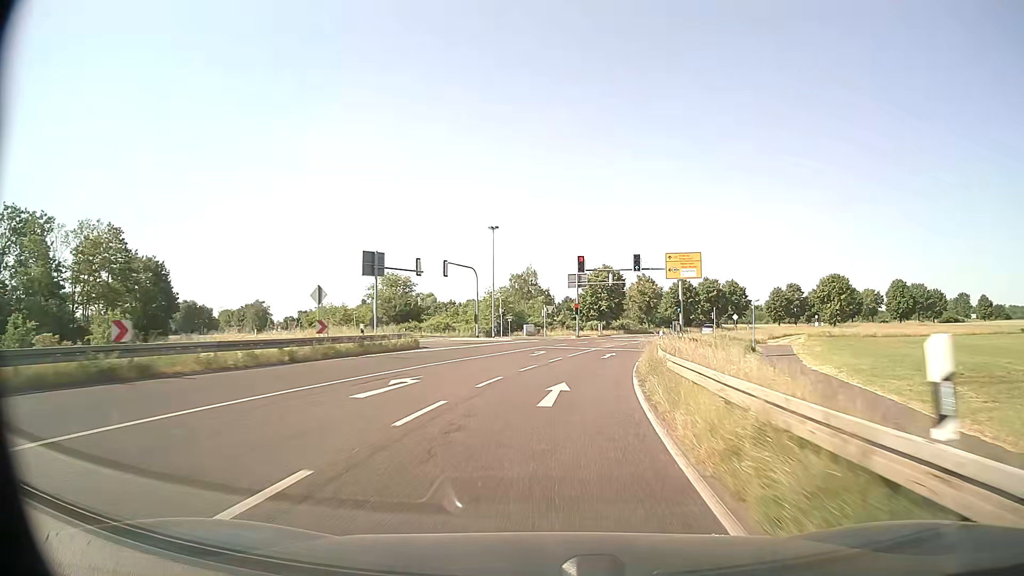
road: primary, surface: asphalt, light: Day
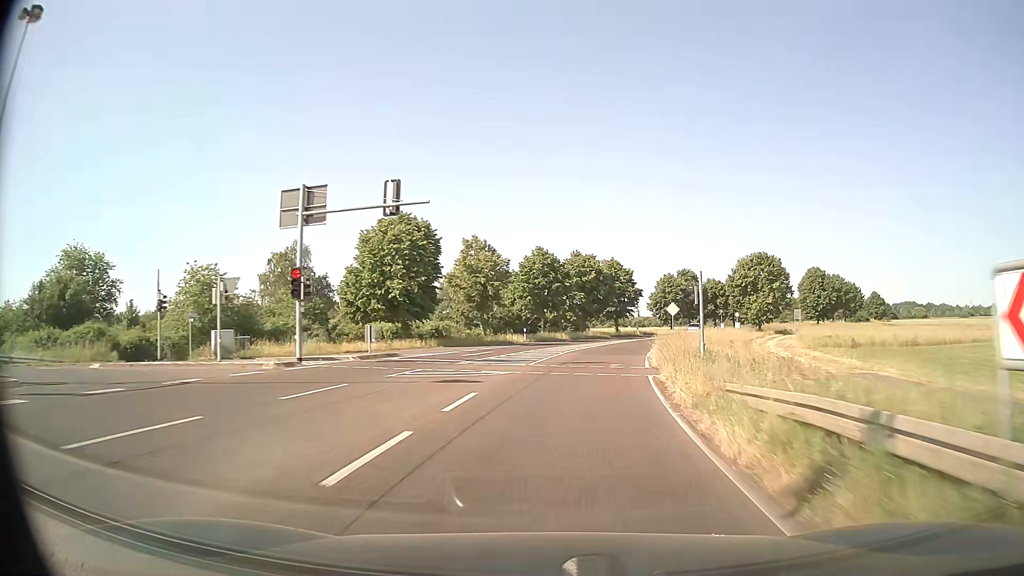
(+5.8, +44.5) m; +15°
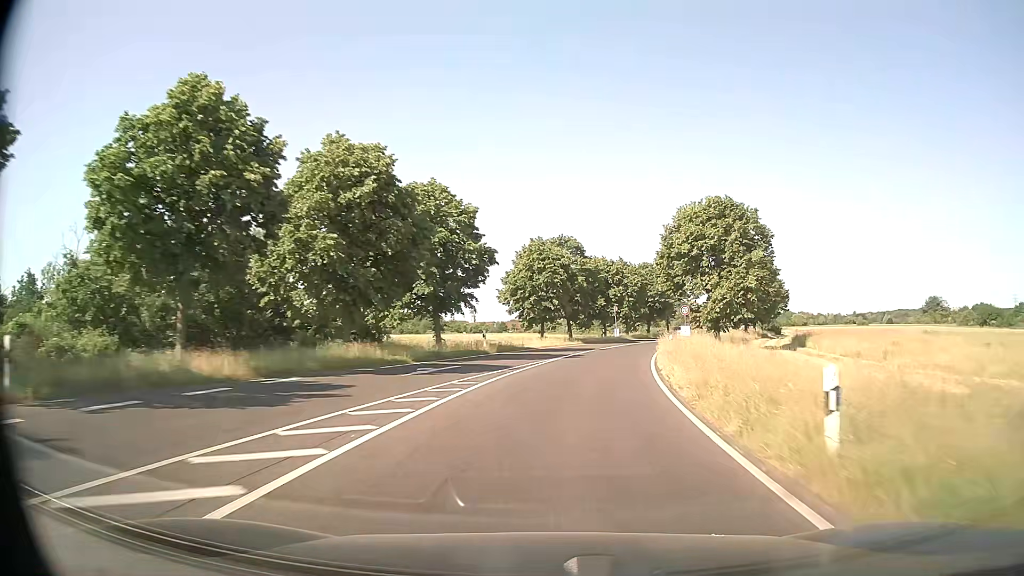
(+5.3, +44.6) m; +14°
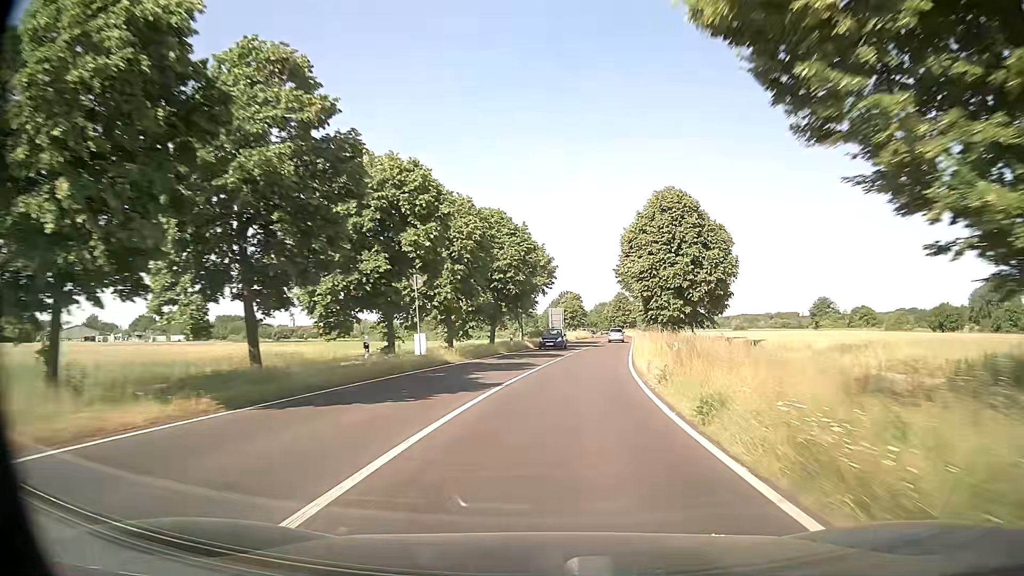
(+5.7, +44.5) m; +14°
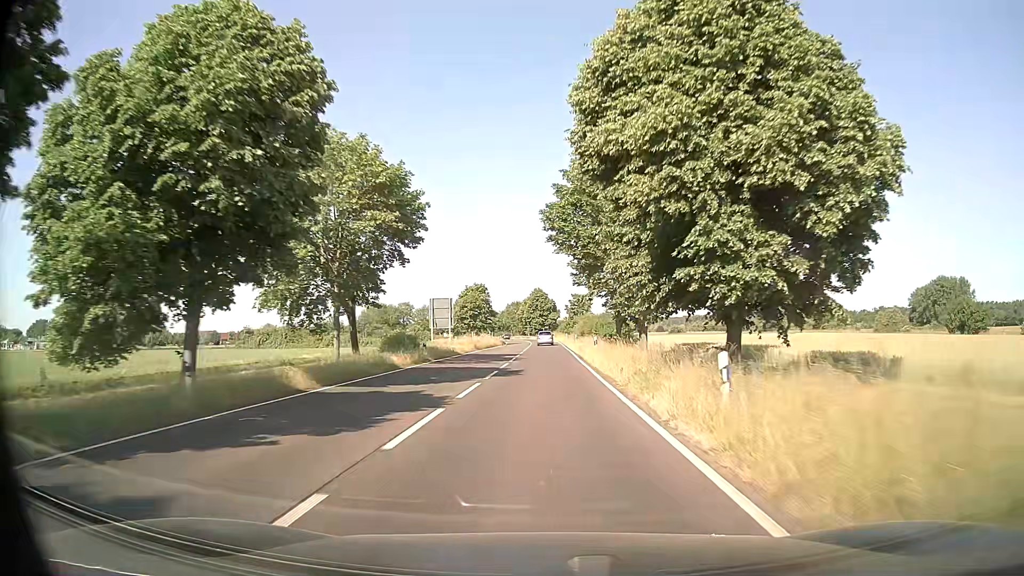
(+2.9, +33.7) m; +8°
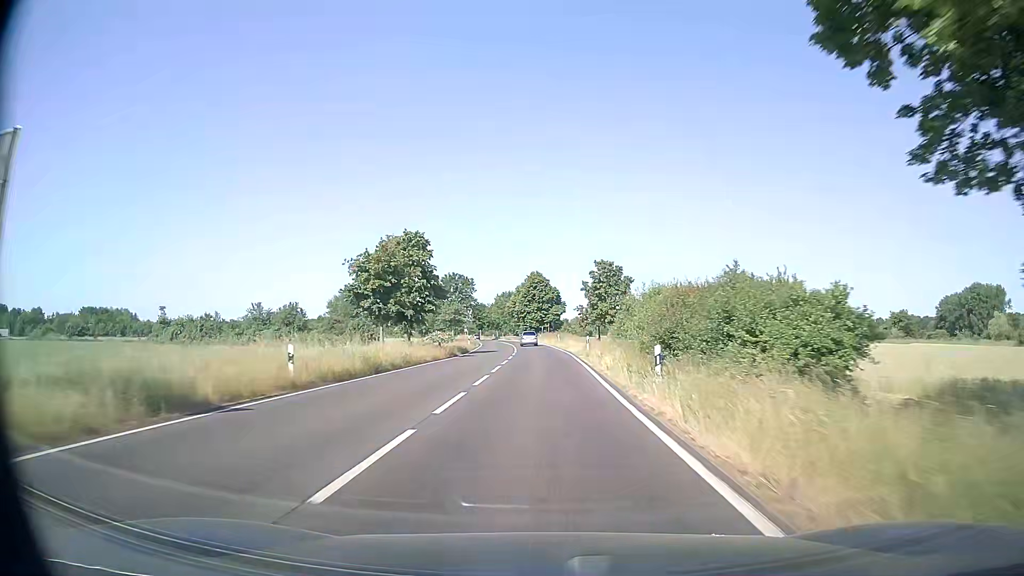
(+0.3, +45.1) m; 0°
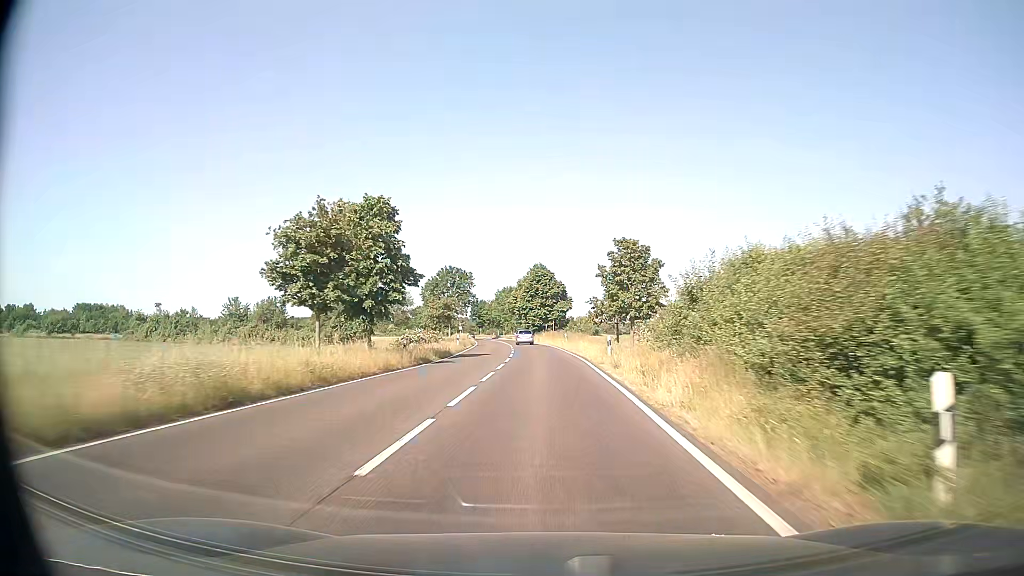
(0.0, +11.3) m; 0°
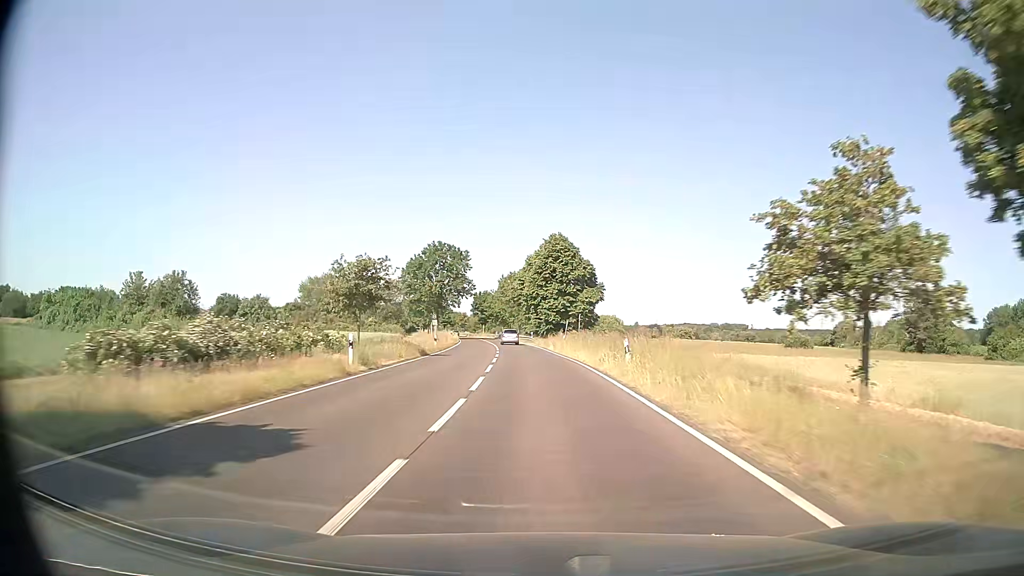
(-0.4, +33.8) m; -1°
(0, +10) (0, +20) (0, +30) (-1, +40) (-2, +50) (-2, +60) (-3, +70) (-4, +80) (-6, +90) (-7, +100) m
